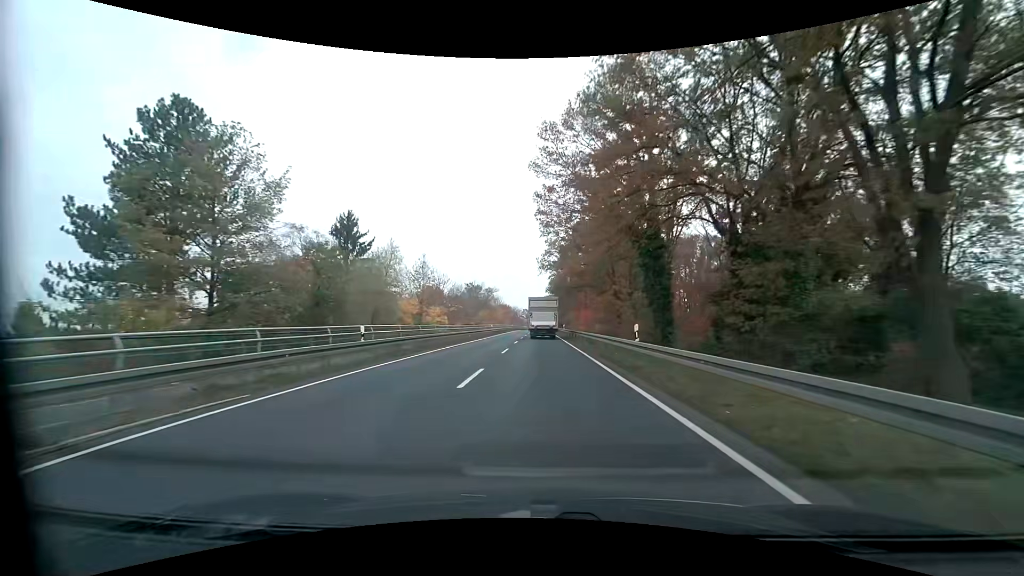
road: primary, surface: asphalt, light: Day
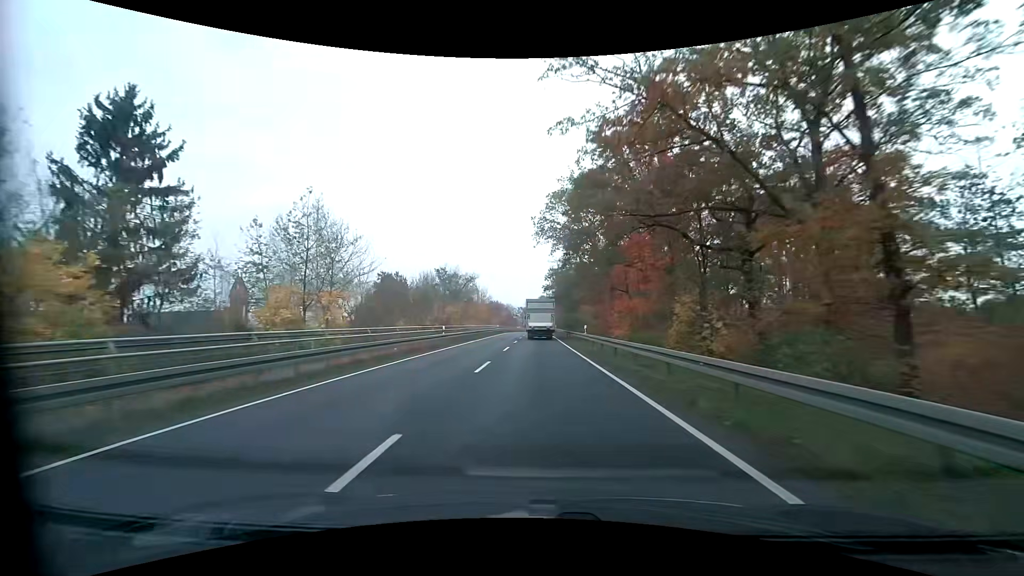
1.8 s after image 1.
(0.0, +32.3) m; 0°
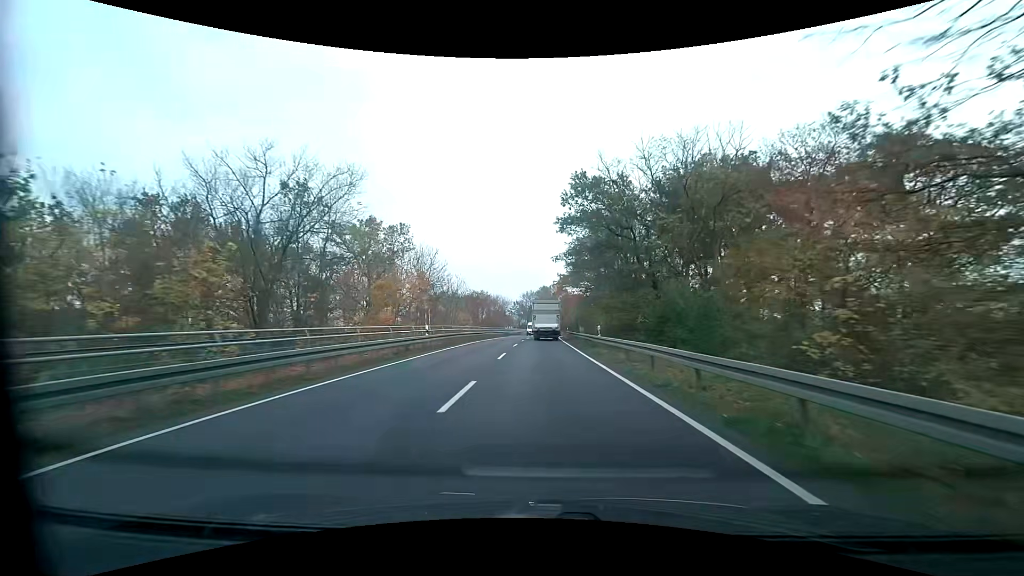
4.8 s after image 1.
(-0.2, +54.0) m; 0°
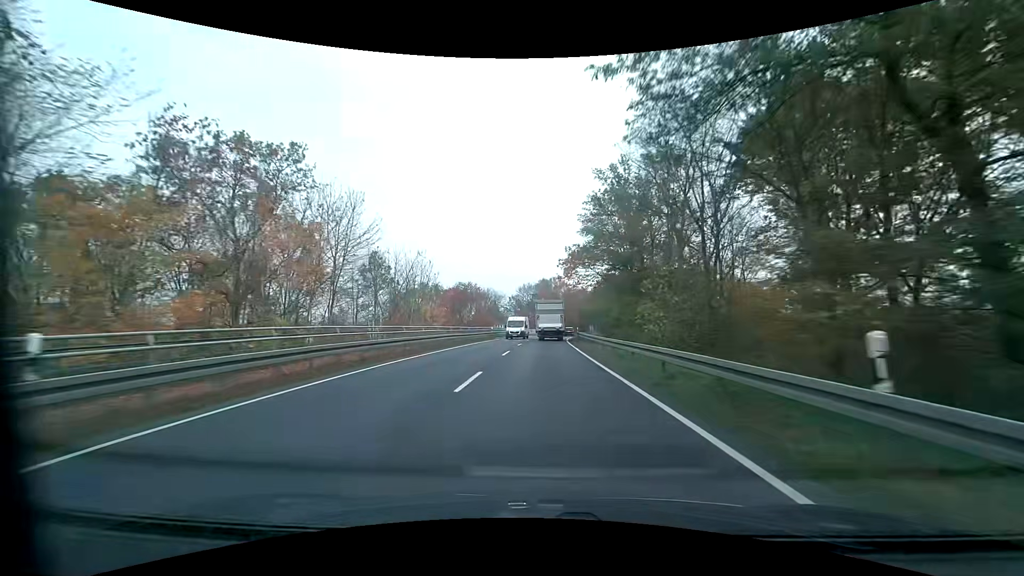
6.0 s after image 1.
(+0.2, +21.8) m; +1°
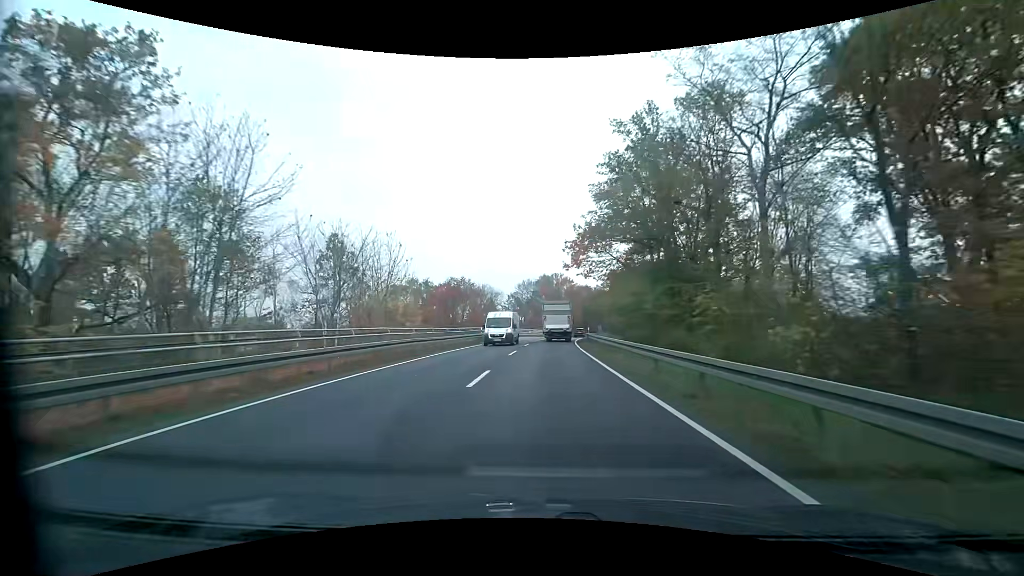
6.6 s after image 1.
(0.0, +10.9) m; 0°
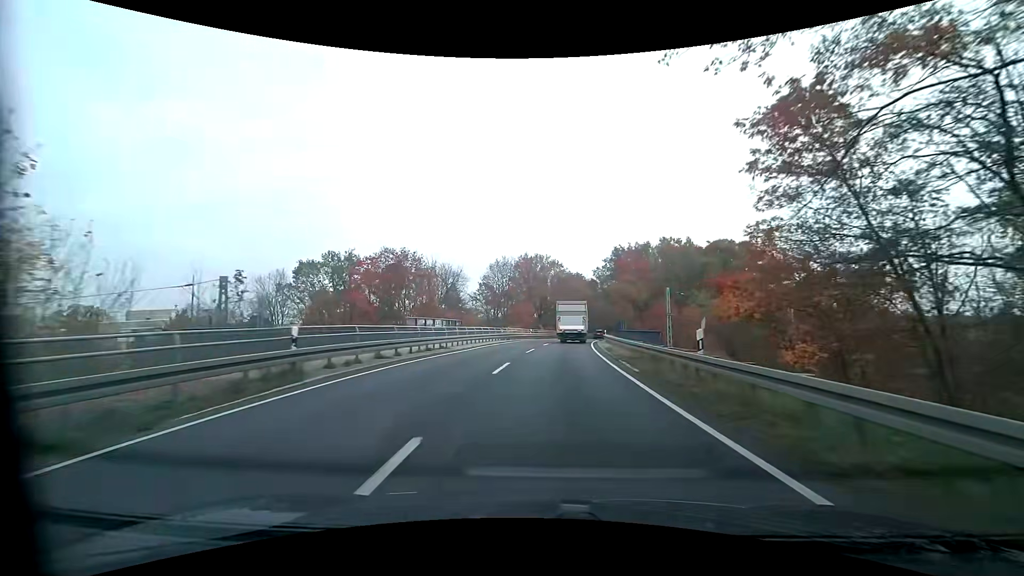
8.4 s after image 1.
(+0.3, +32.7) m; +2°
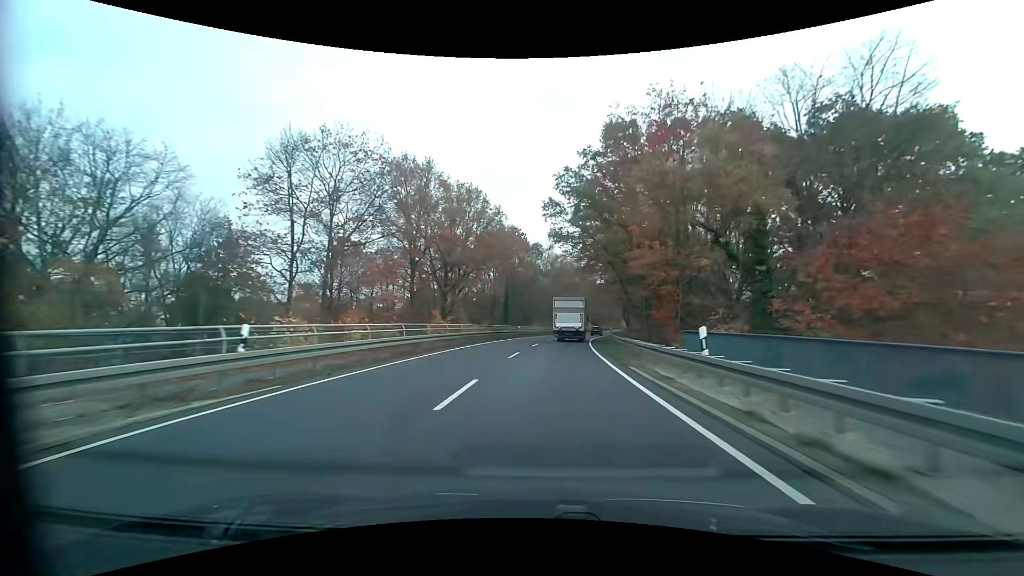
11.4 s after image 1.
(+3.3, +53.6) m; +7°
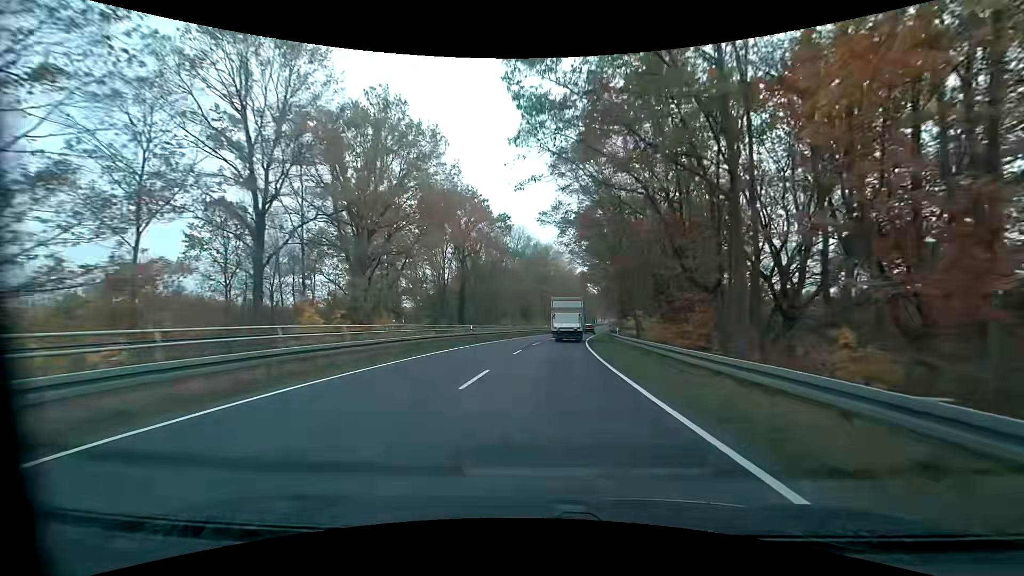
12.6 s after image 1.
(+0.6, +21.4) m; +3°
(0, +10) (0, +20) (+1, +30) (+2, +40) (+3, +50) (+4, +60) (+5, +70) (+7, +80) (+8, +89) (+10, +99) m
